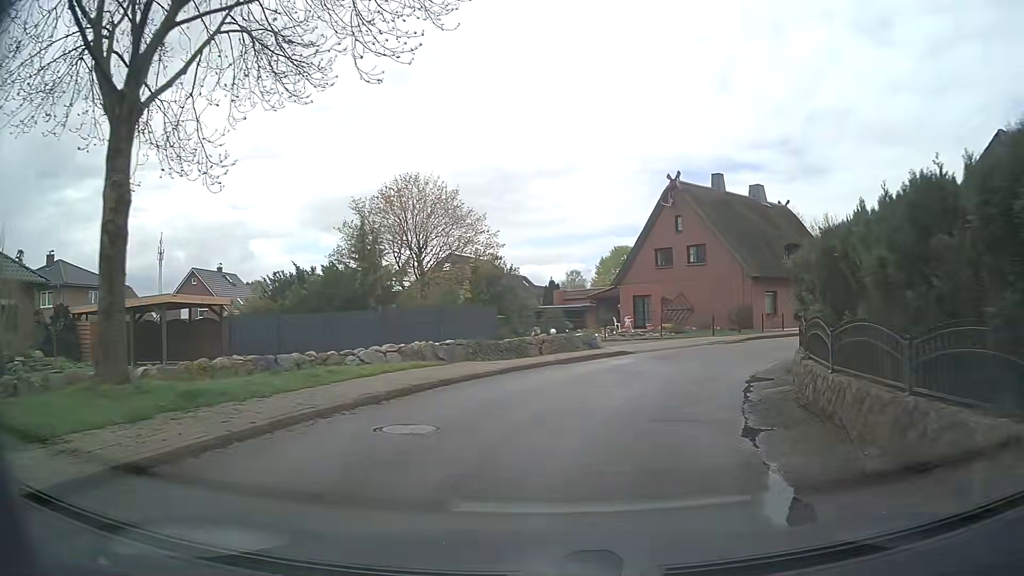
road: unclassified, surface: asphalt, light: Day
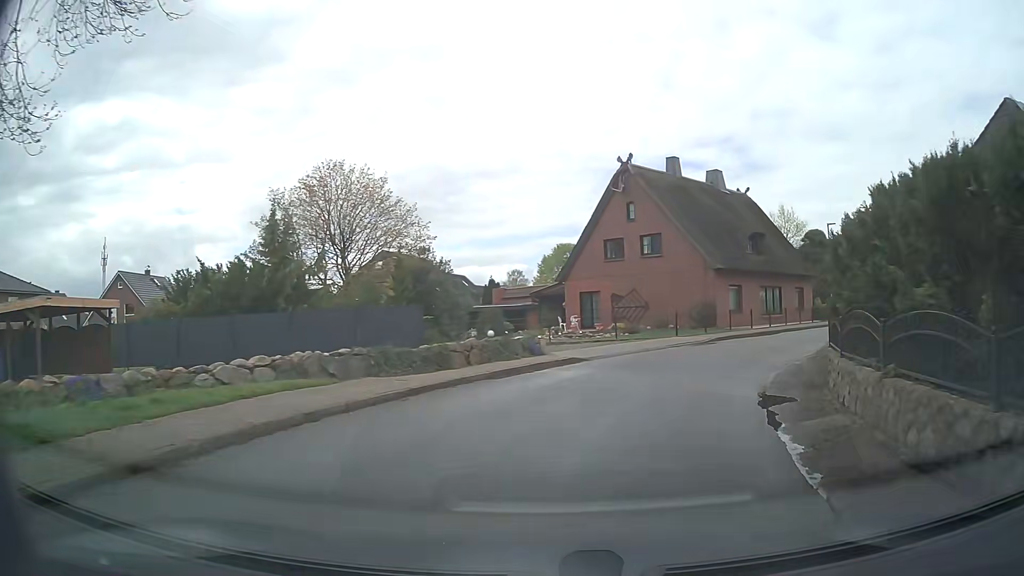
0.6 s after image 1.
(+0.1, +4.5) m; +3°
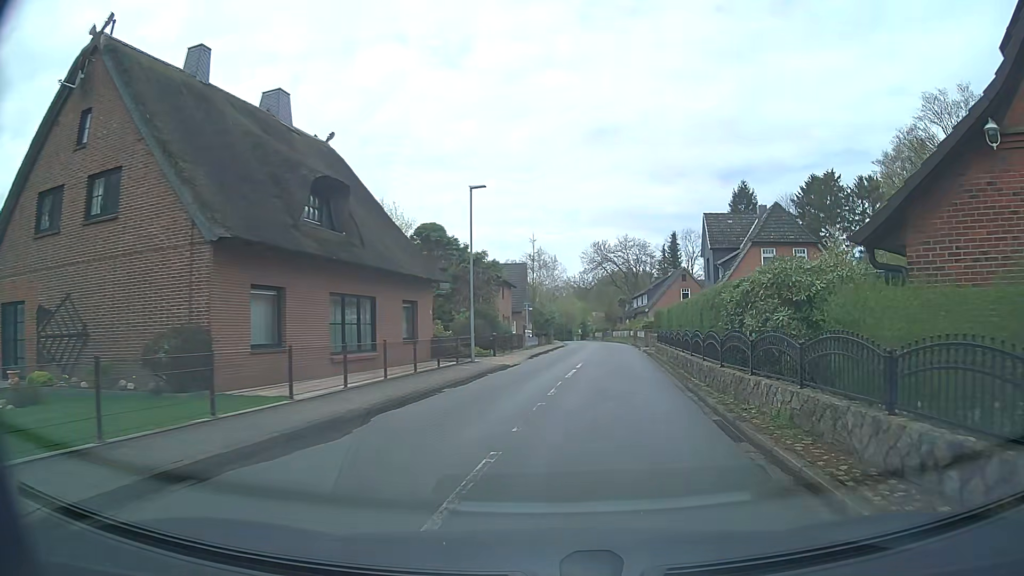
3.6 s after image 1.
(+6.5, +20.6) m; +34°
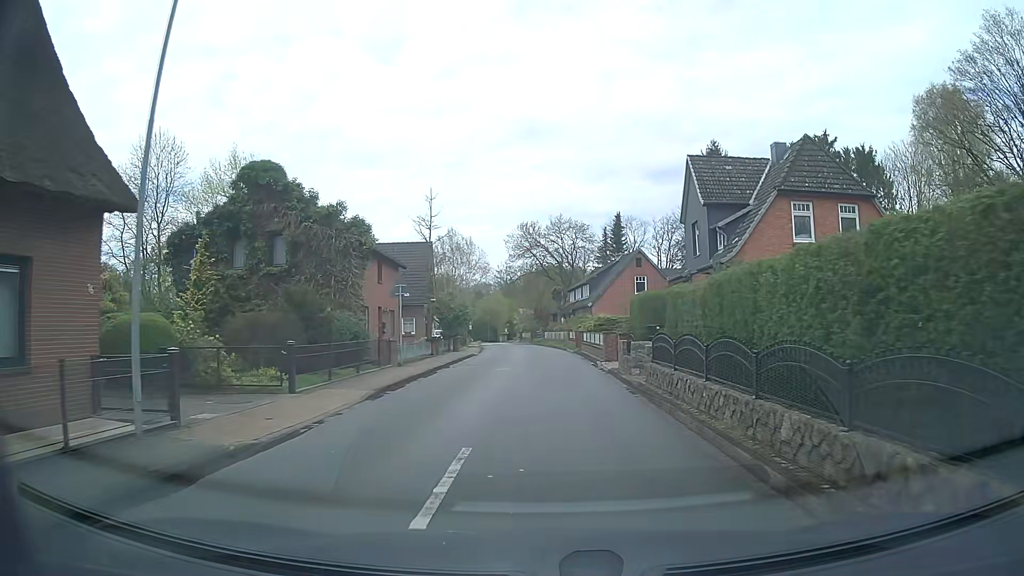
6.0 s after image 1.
(+1.3, +17.6) m; +6°
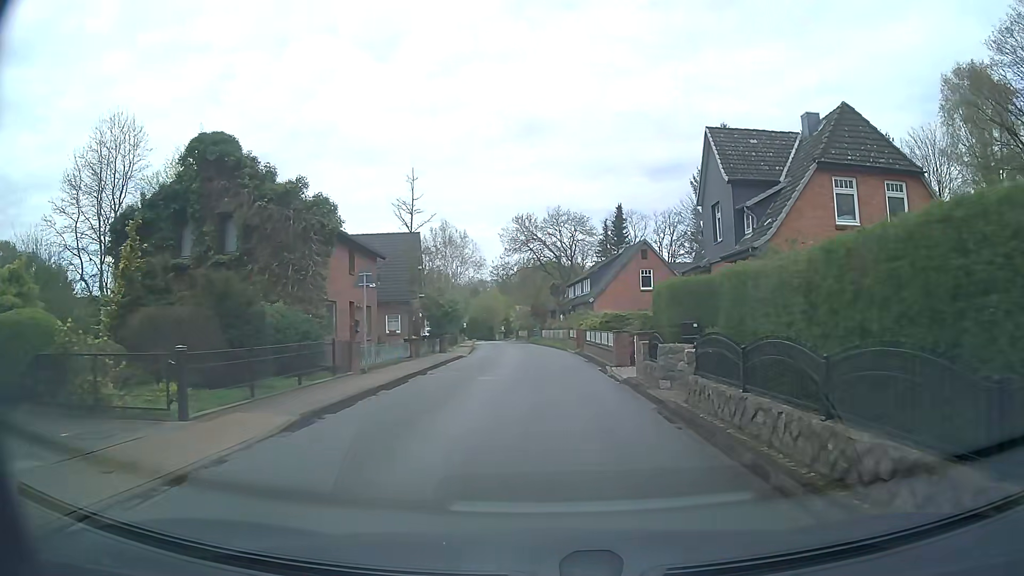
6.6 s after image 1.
(0.0, +4.5) m; 0°
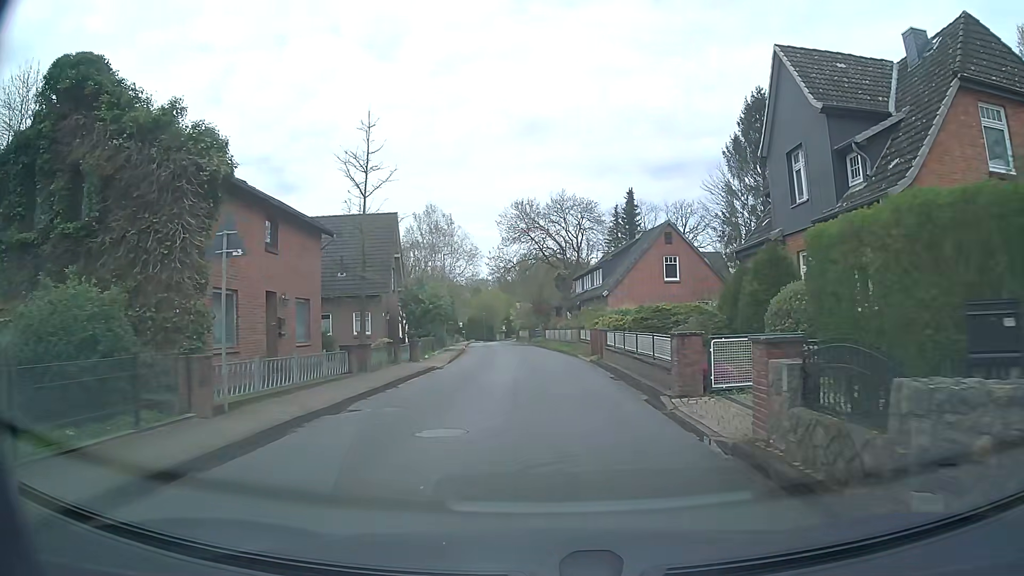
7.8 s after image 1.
(-0.1, +9.1) m; -1°
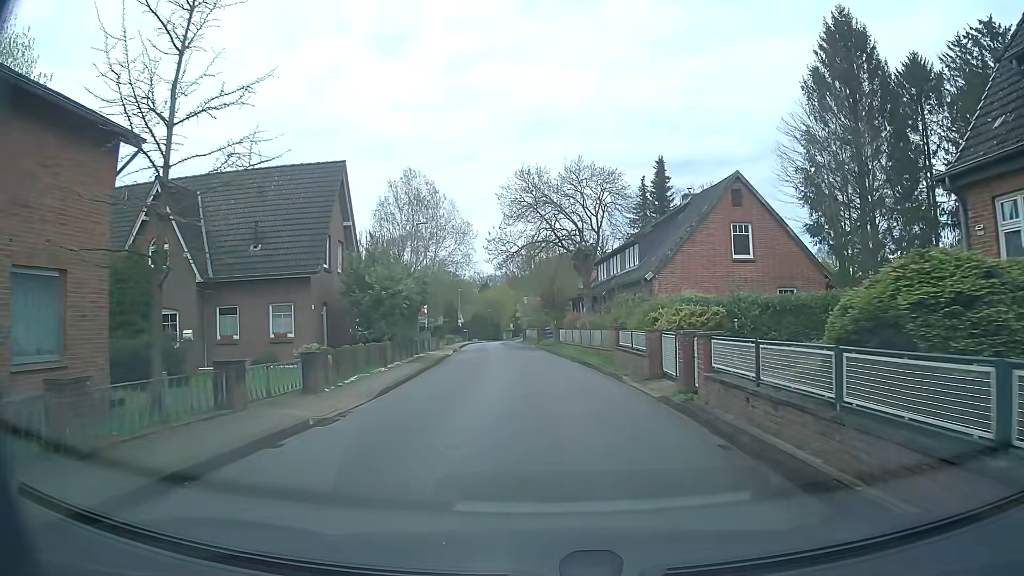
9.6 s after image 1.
(-0.1, +13.6) m; 0°
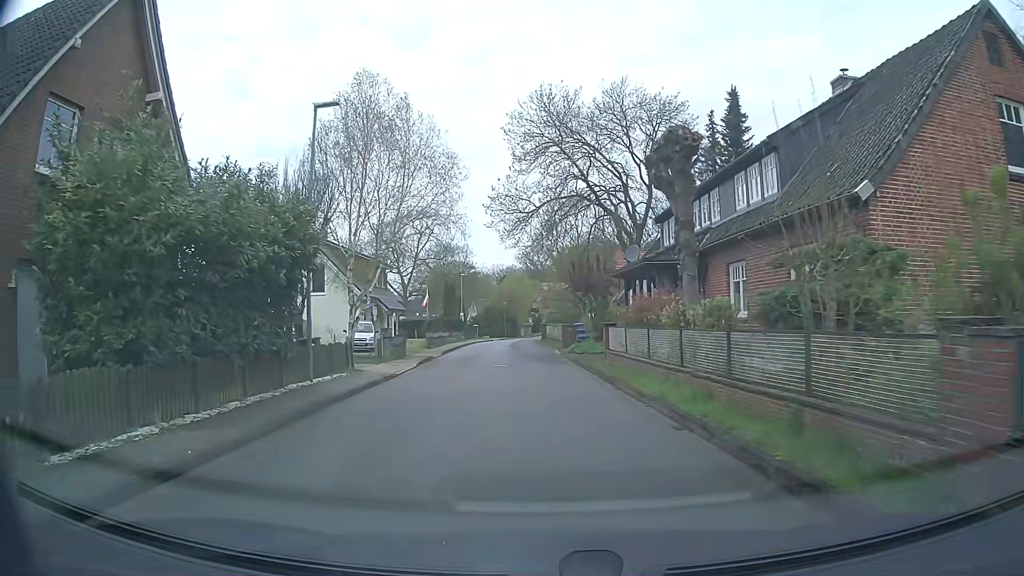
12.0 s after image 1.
(-0.3, +18.2) m; -2°
(0, +10) (-1, +20) (-1, +30) (-2, +40) (-2, +50) (-3, +60) (-3, +70) (-3, +80) (-2, +90) (-1, +100) m
